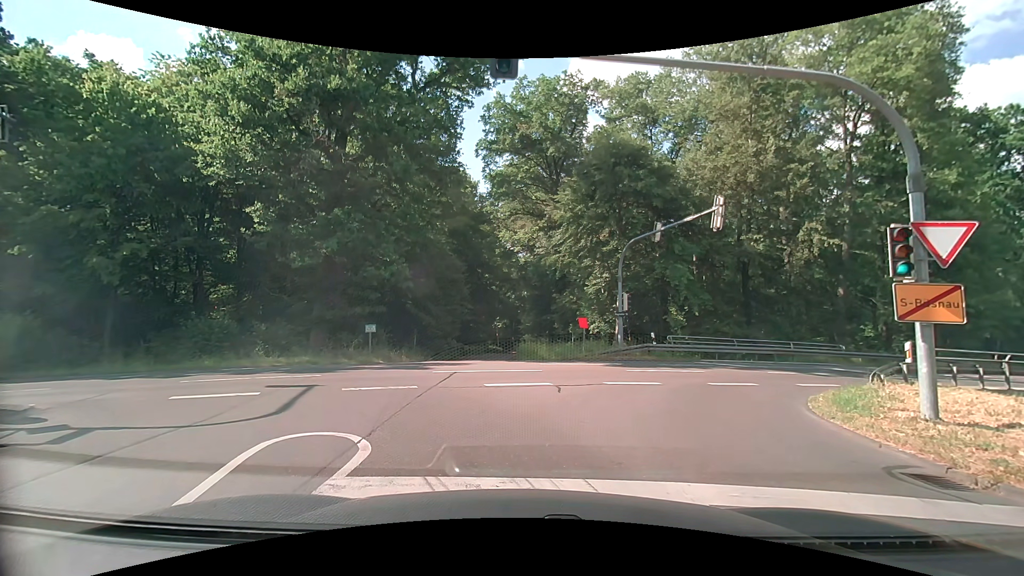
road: tertiary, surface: asphalt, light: Day
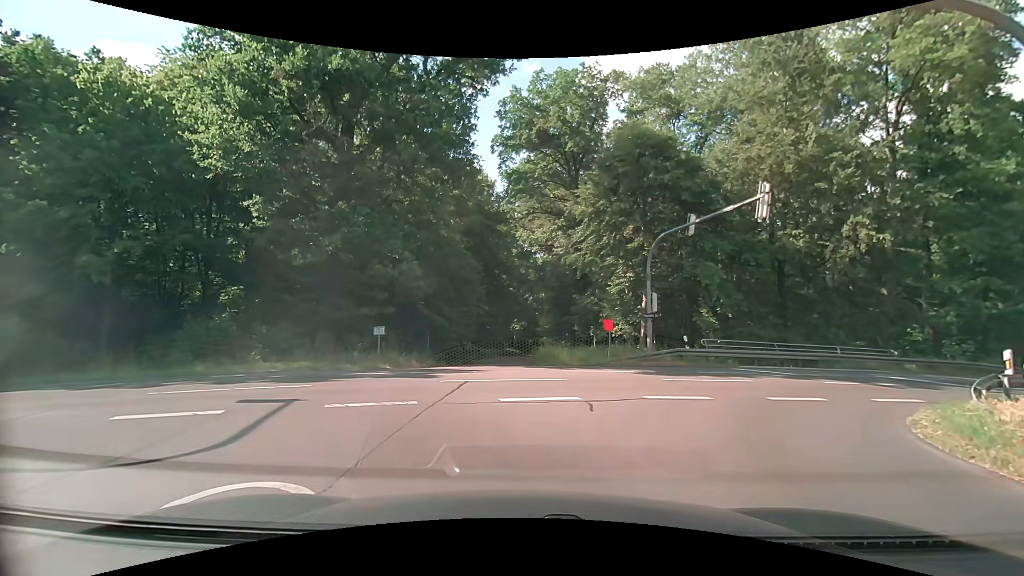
(0.0, +2.0) m; -3°
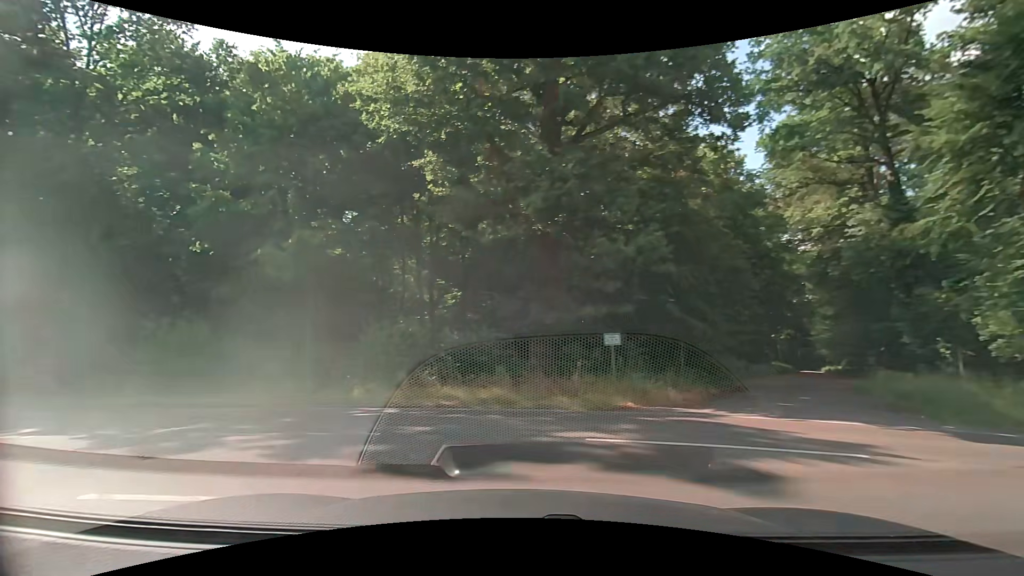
(-1.4, +8.6) m; -26°
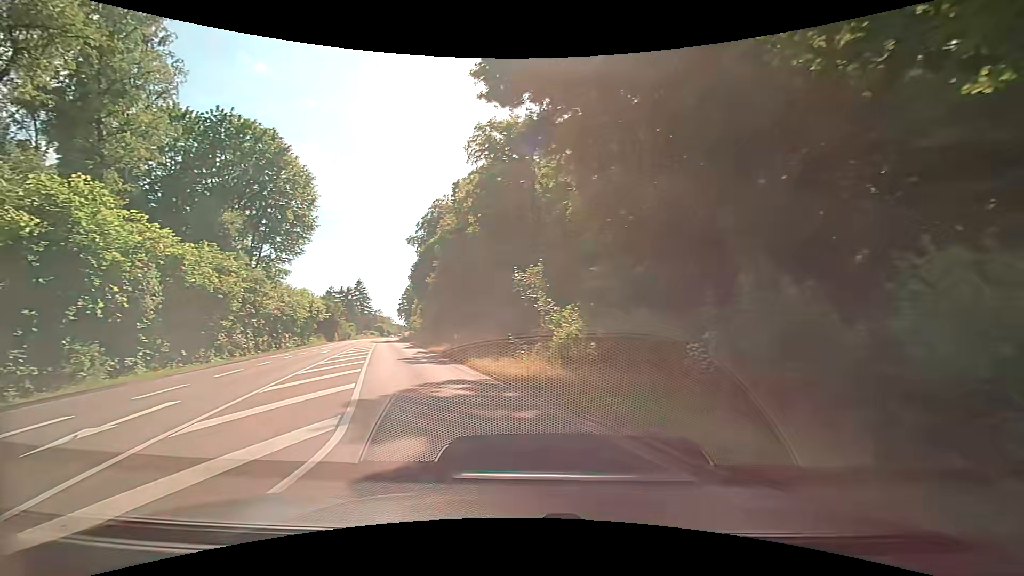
(-6.8, +9.8) m; -65°
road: secondary
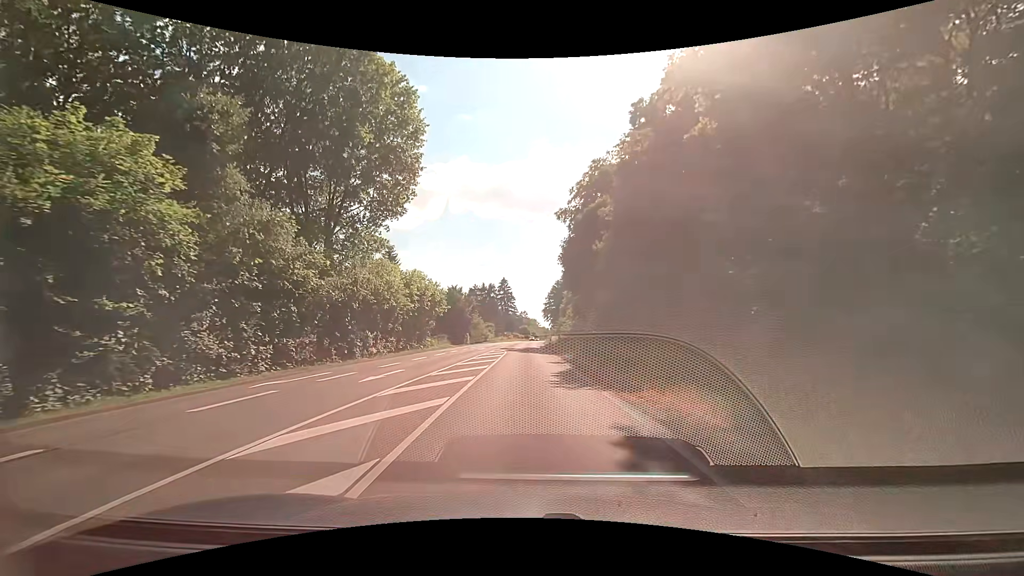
(-5.5, +23.2) m; -17°
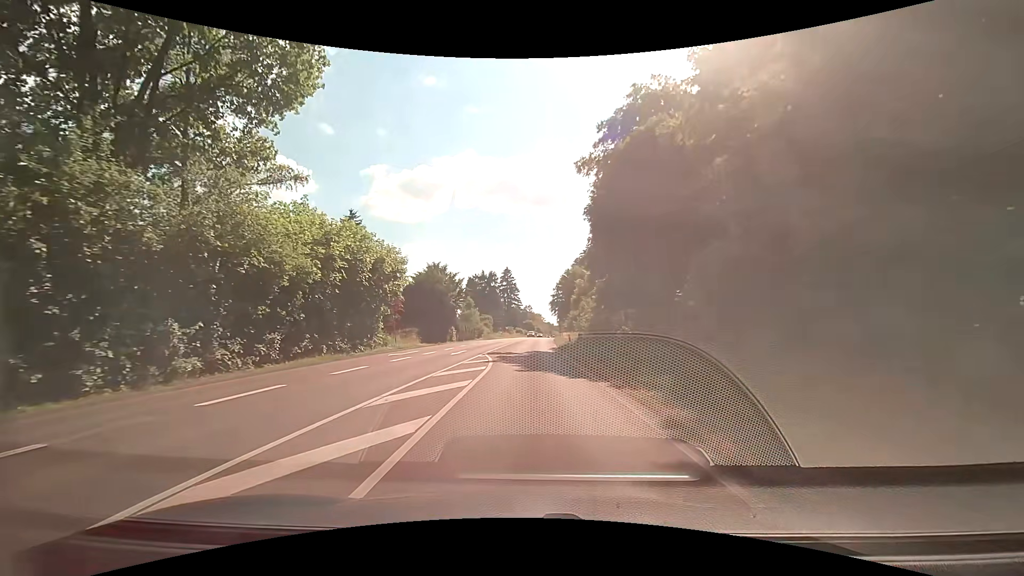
(+0.1, +18.7) m; 0°
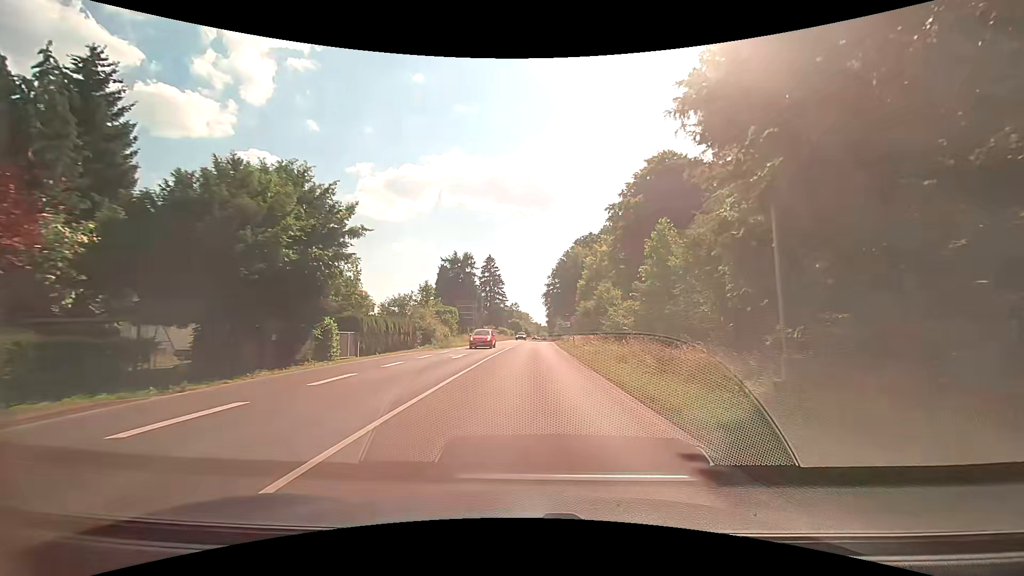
(-0.1, +33.1) m; +1°
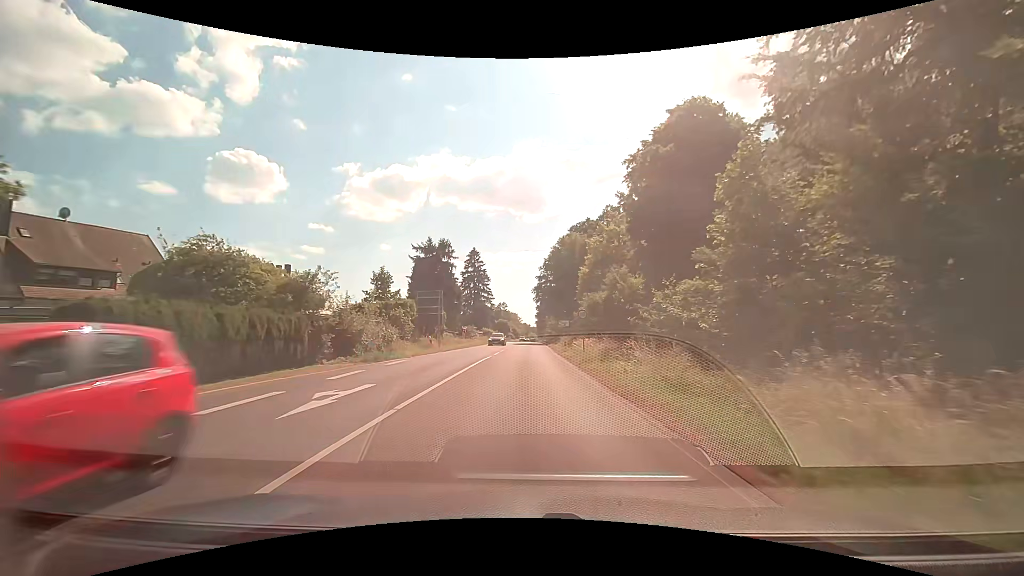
(+0.2, +16.1) m; +1°
(0, +10) (0, +20) (0, +30) (0, +40) (+1, +50) (+1, +60) (+1, +70) (+1, +80) (+1, +90) (+1, +100) m
